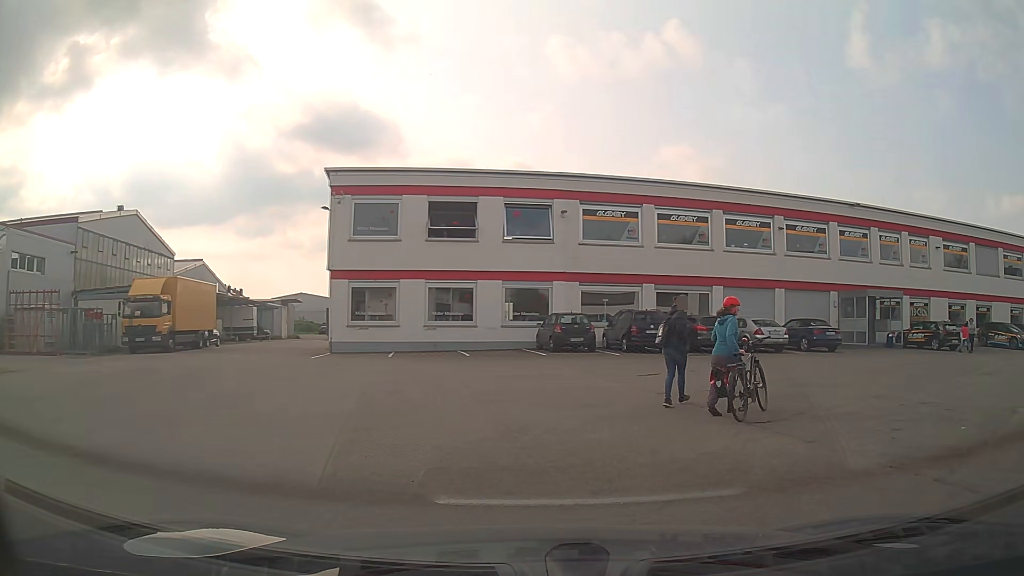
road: unclassified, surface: asphalt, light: Day
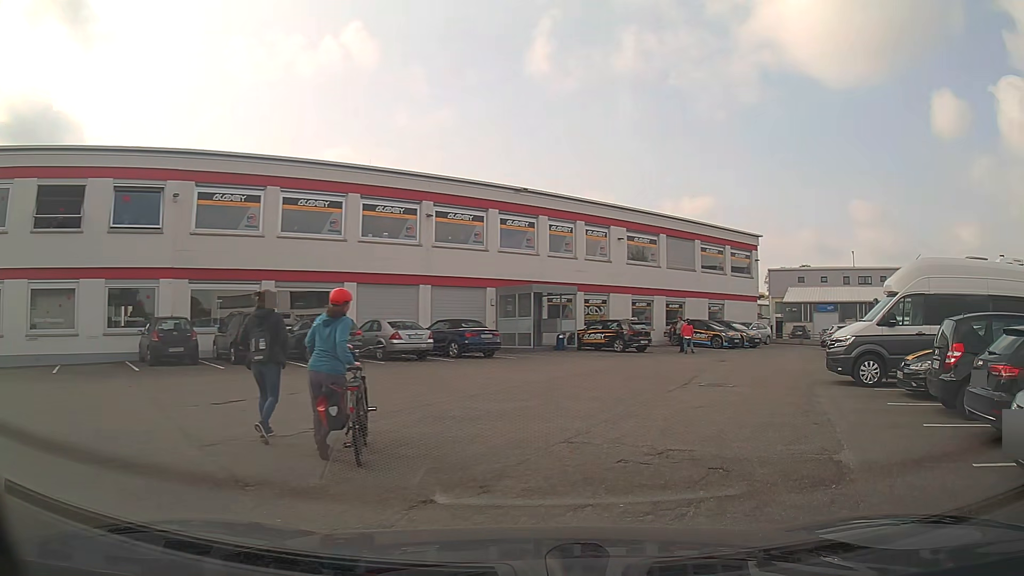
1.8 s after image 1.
(+1.1, +4.8) m; +28°
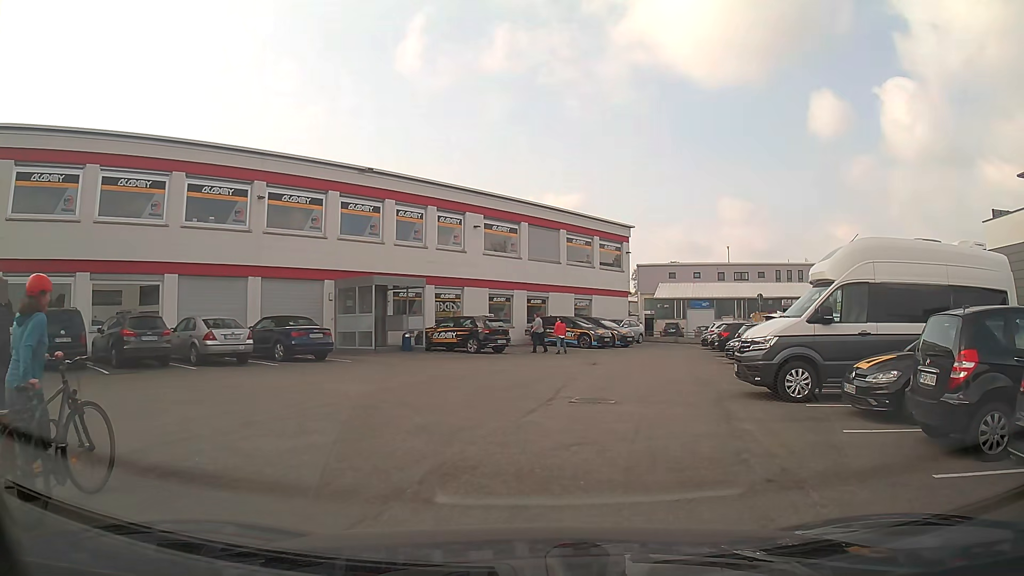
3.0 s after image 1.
(+0.4, +3.7) m; +11°
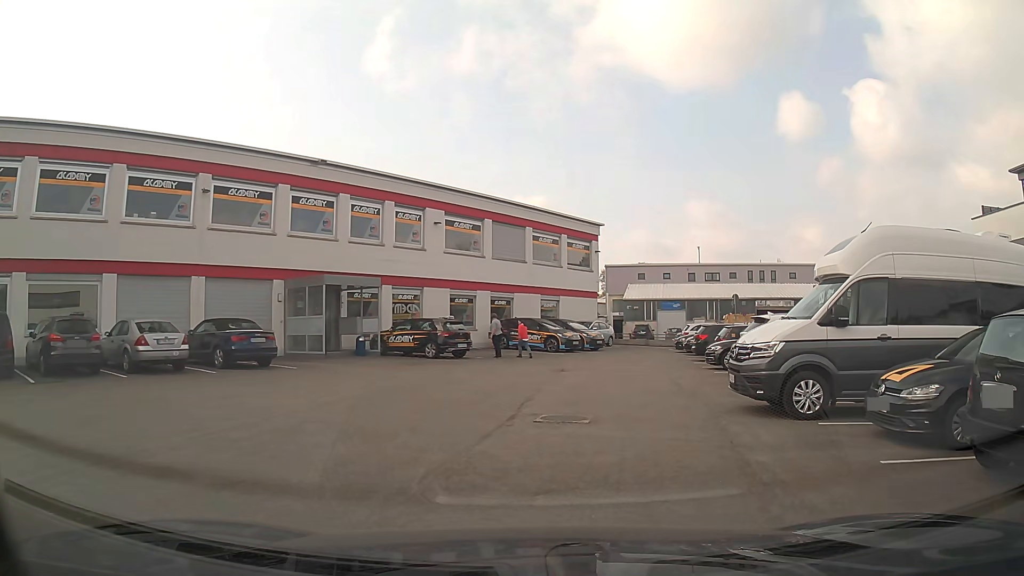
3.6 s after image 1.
(+0.1, +2.0) m; +2°
